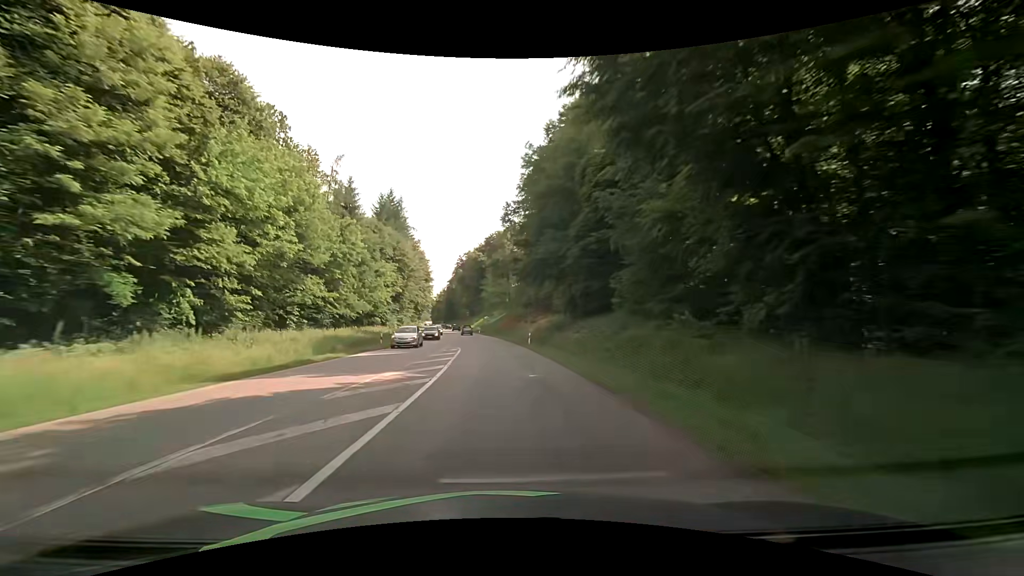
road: secondary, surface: asphalt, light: Day
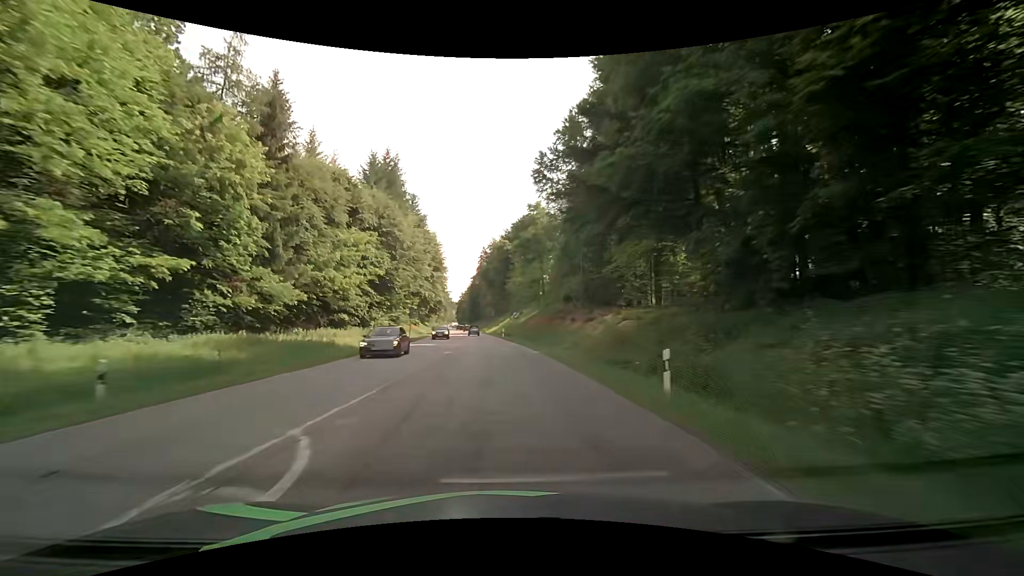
(-1.1, +28.5) m; -4°
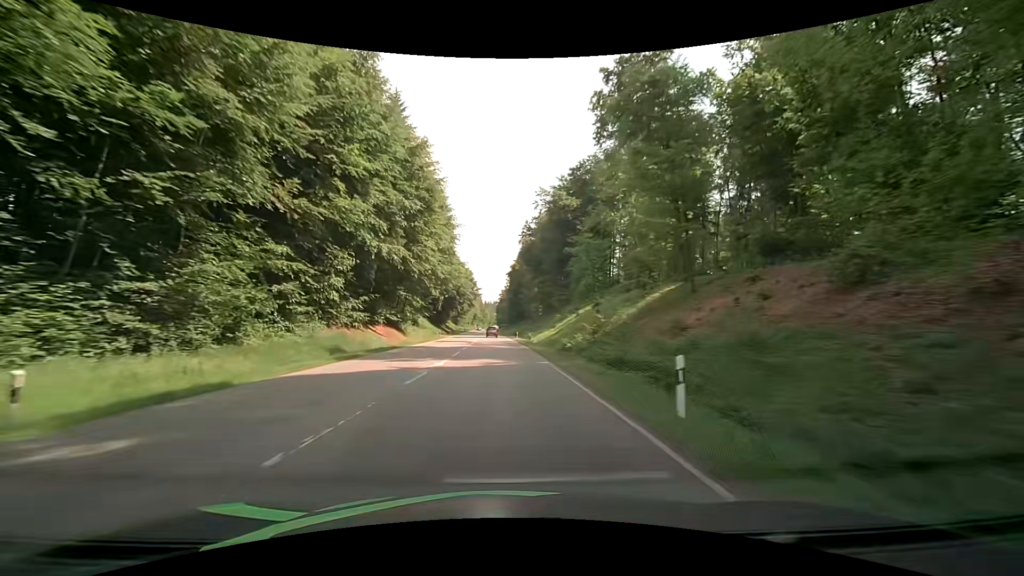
(-2.4, +56.8) m; -5°
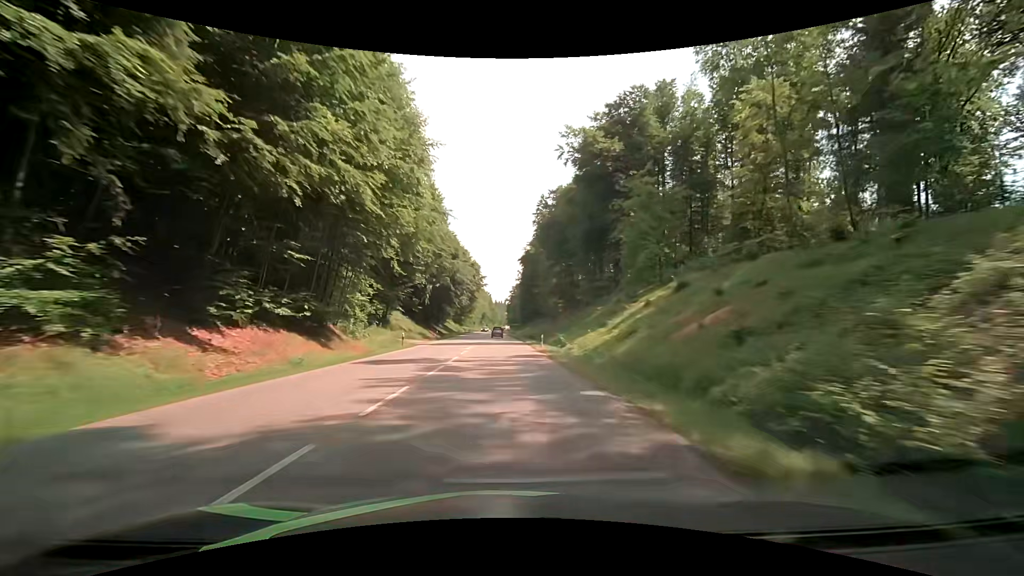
(-0.4, +28.5) m; -1°
(0, +10) (0, +20) (0, +30) (0, +40) (-1, +50) (-1, +60) (-1, +70) (-1, +80) (-2, +90) (-2, +100) m
